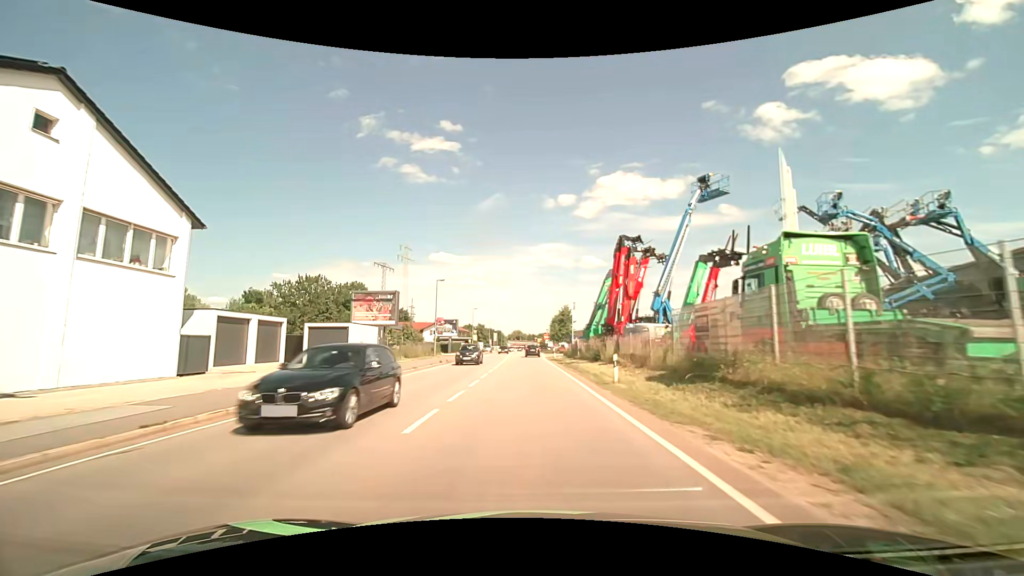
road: primary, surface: asphalt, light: Day
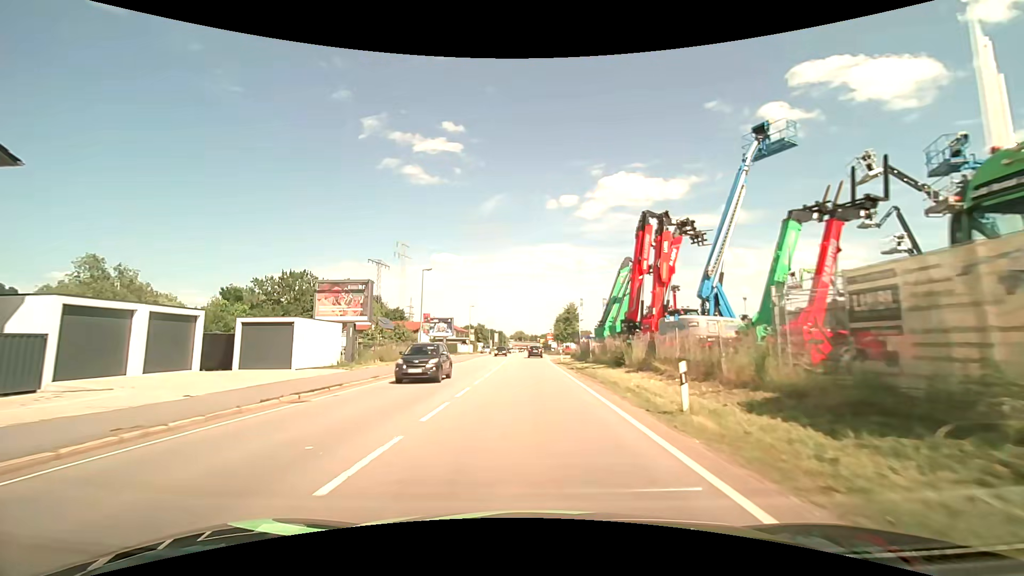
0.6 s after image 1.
(0.0, +7.6) m; 0°
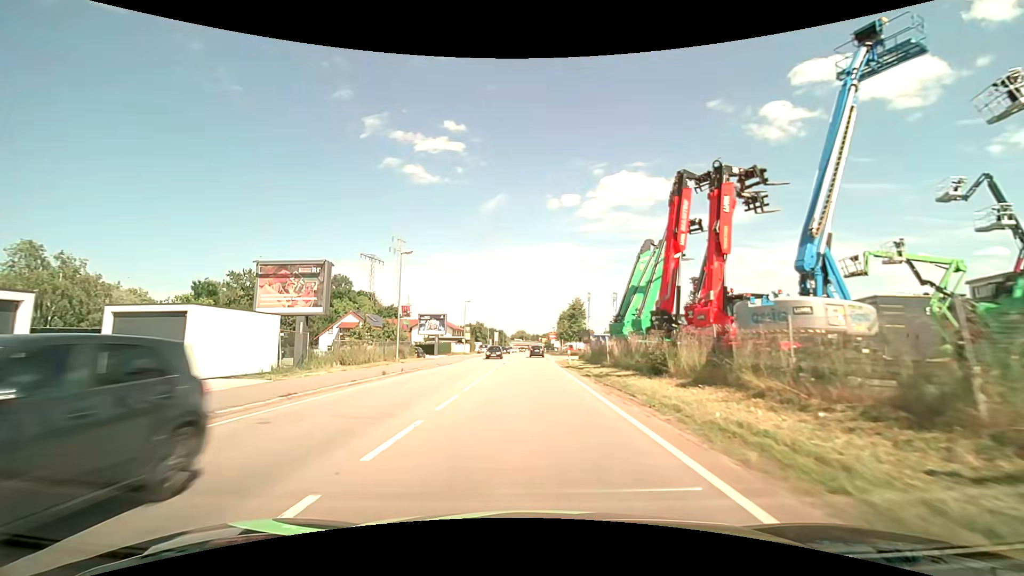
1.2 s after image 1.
(0.0, +7.6) m; 0°
